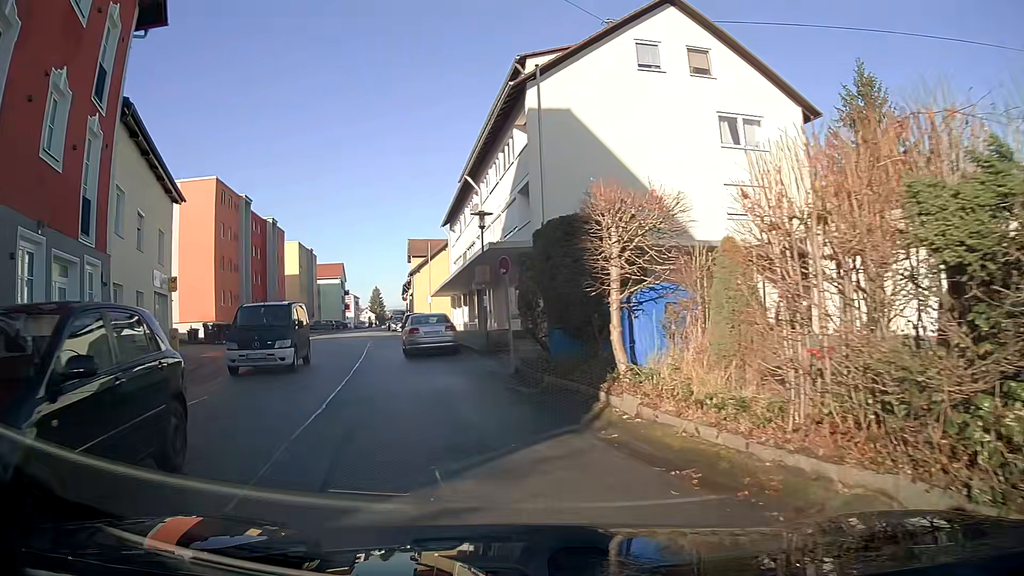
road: residential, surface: asphalt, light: Day
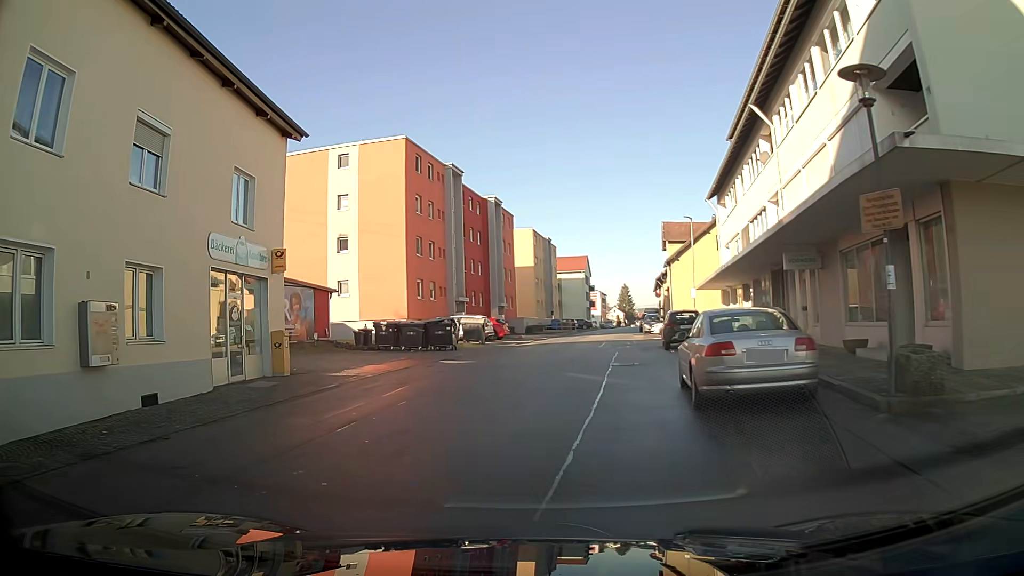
(-2.3, +13.0) m; -19°
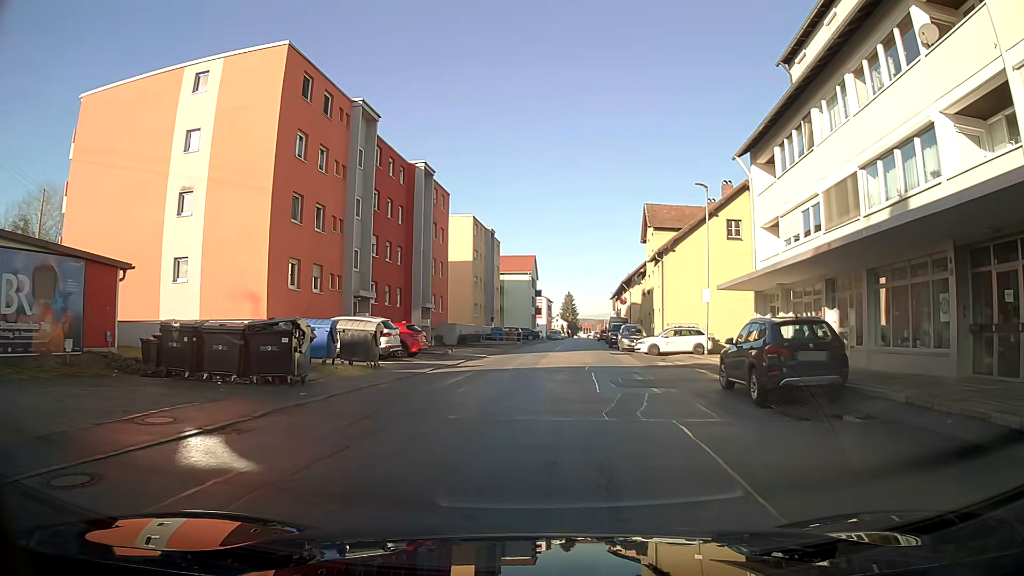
(+0.6, +16.0) m; +7°
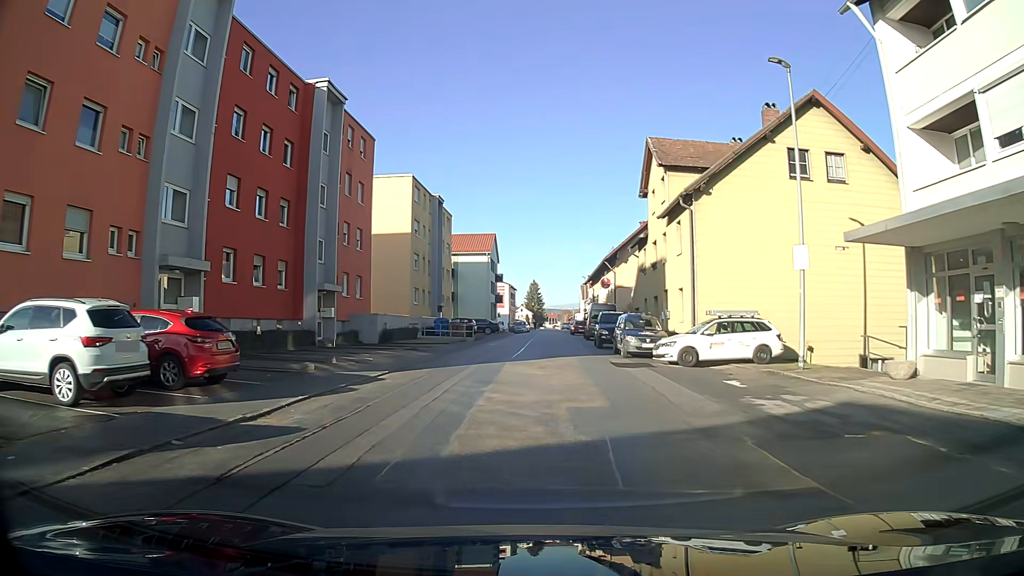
(+0.4, +15.7) m; +2°
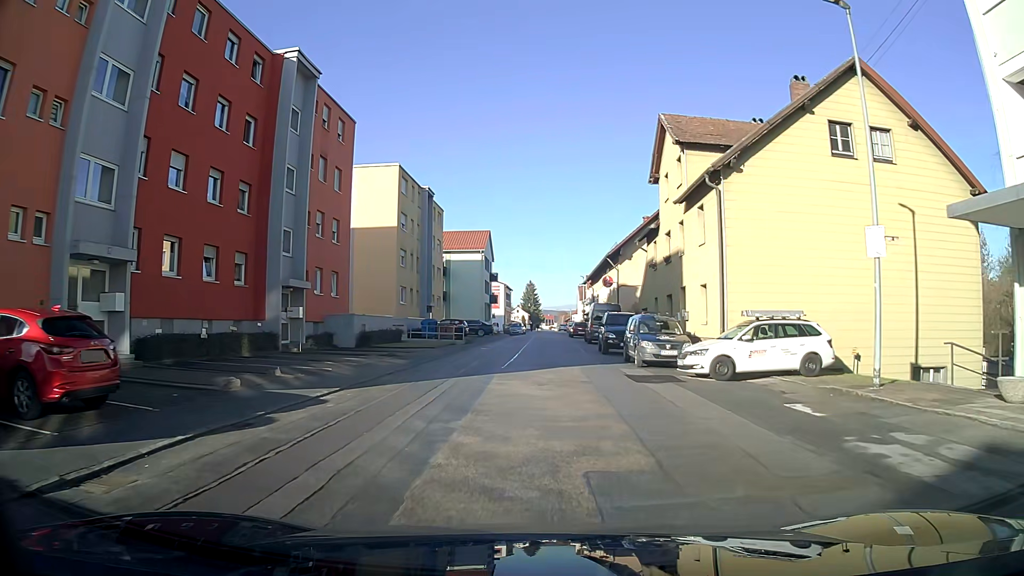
(0.0, +4.2) m; +1°
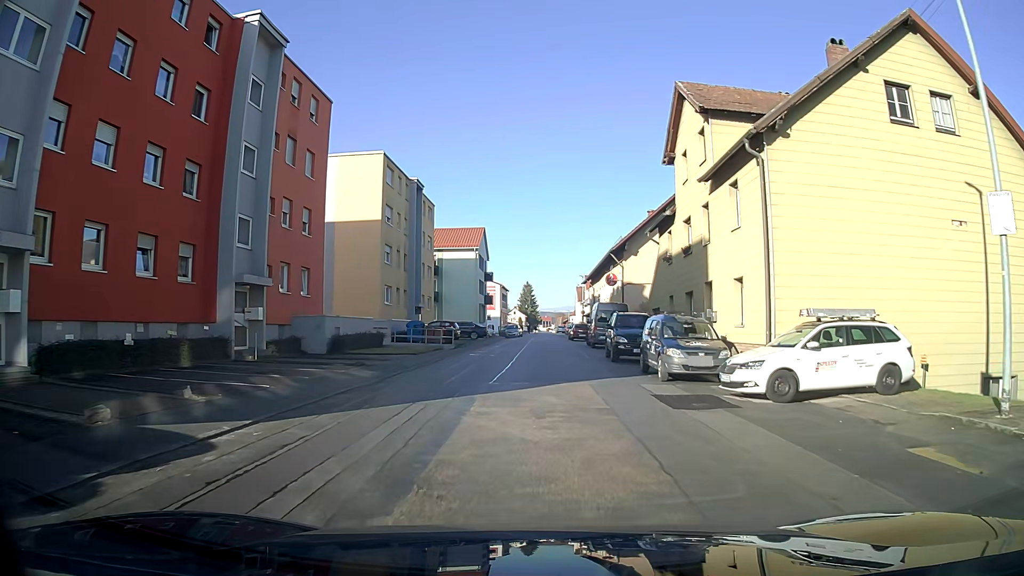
(0.0, +4.4) m; +1°
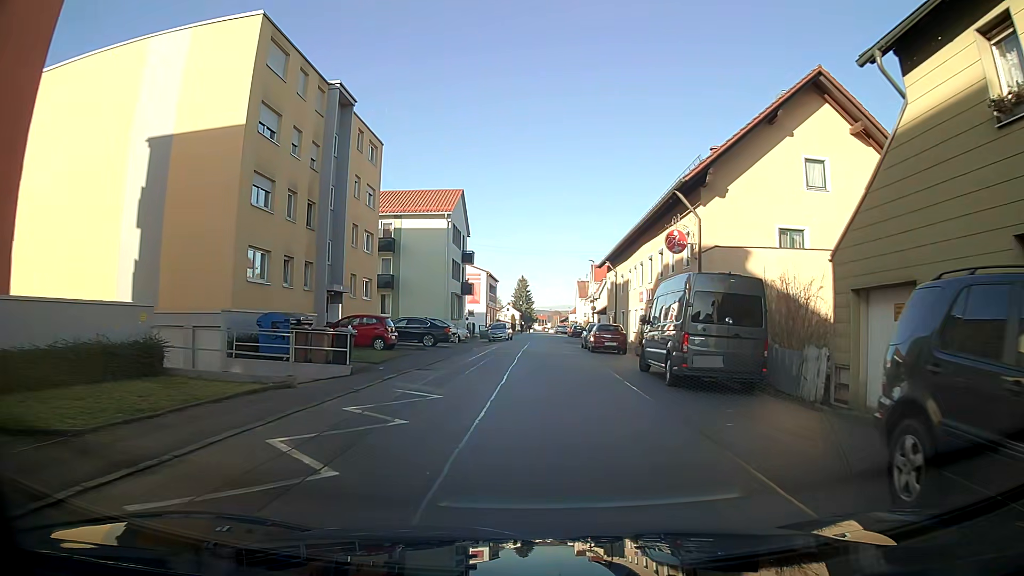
(0.0, +22.2) m; 0°
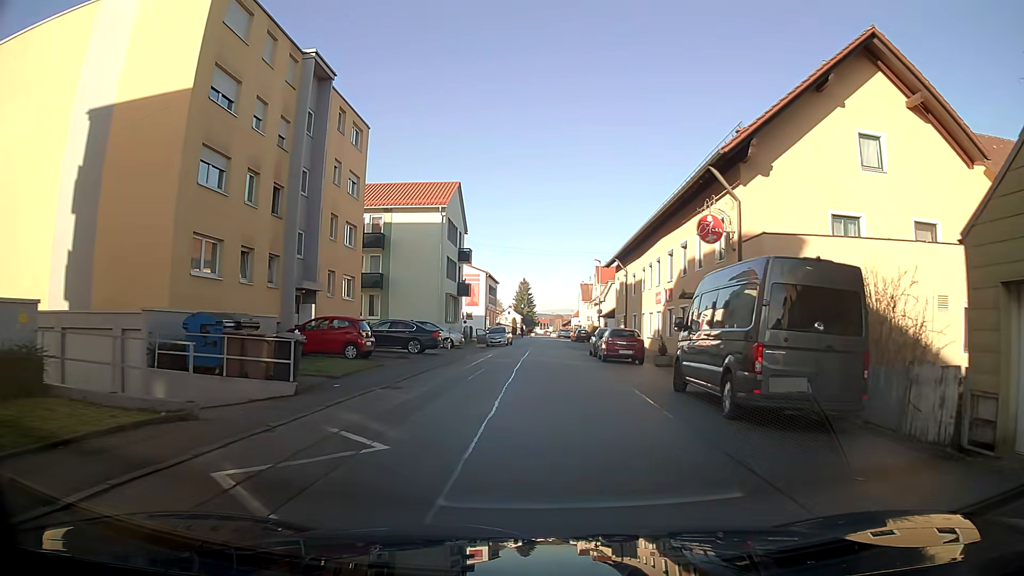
(0.0, +4.6) m; 0°
